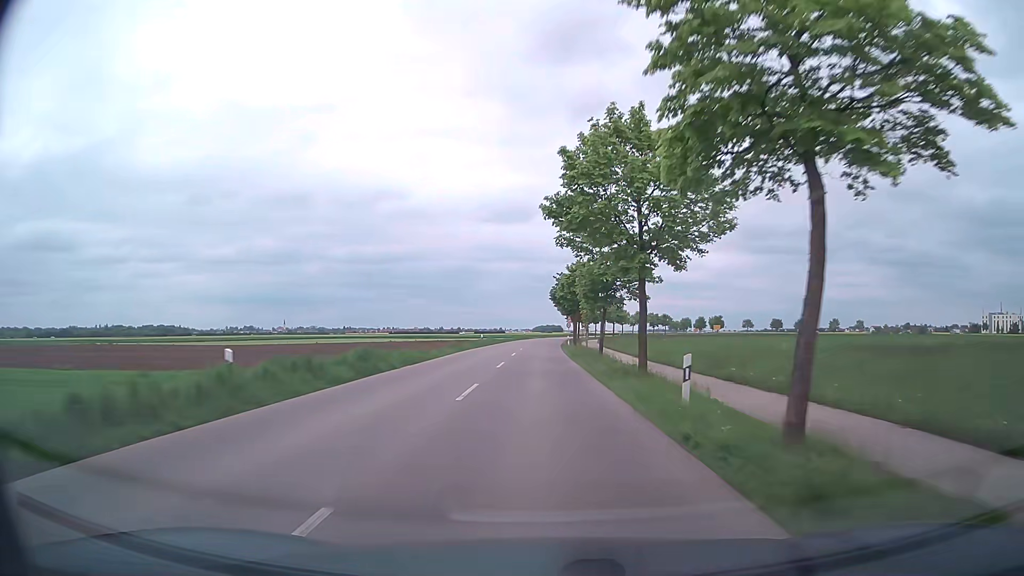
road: tertiary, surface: asphalt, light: Day
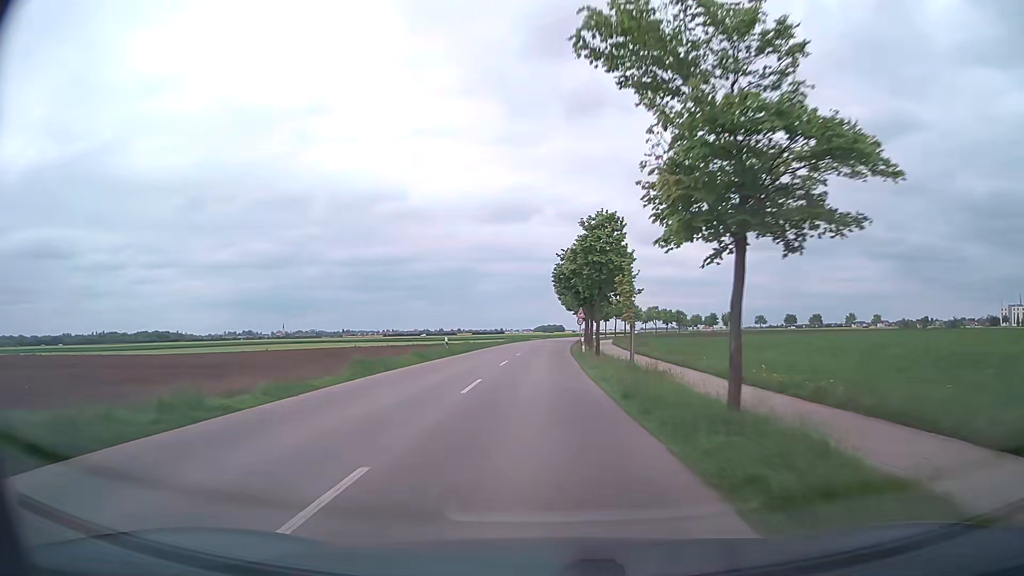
(0.0, +22.5) m; 0°
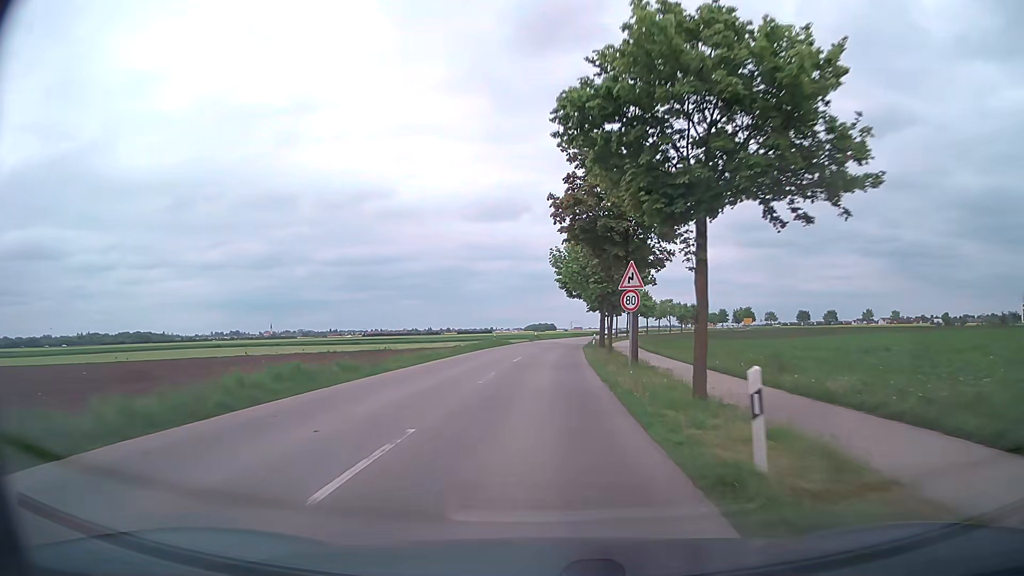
(+0.1, +33.6) m; +1°
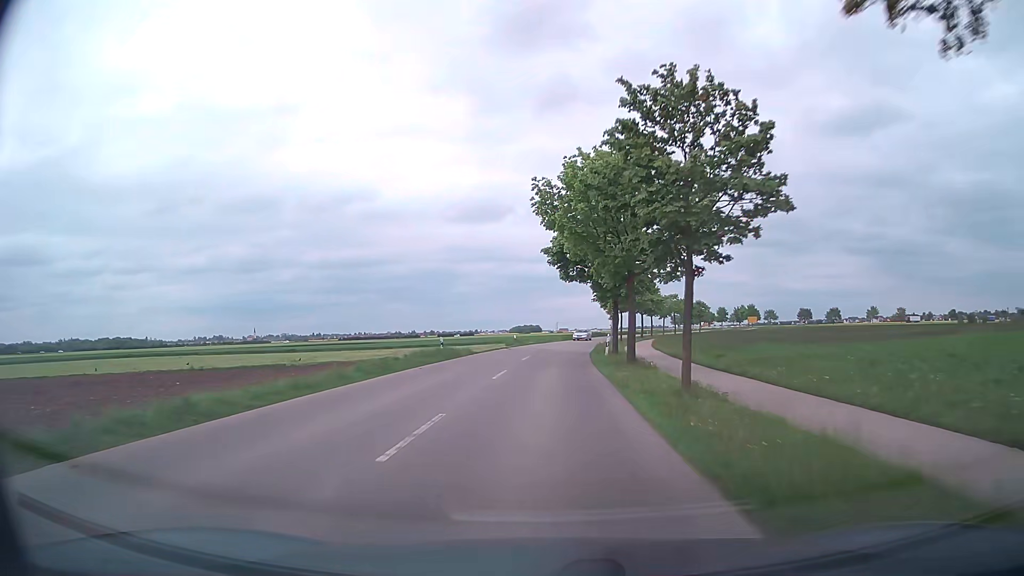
(+0.2, +22.2) m; +1°
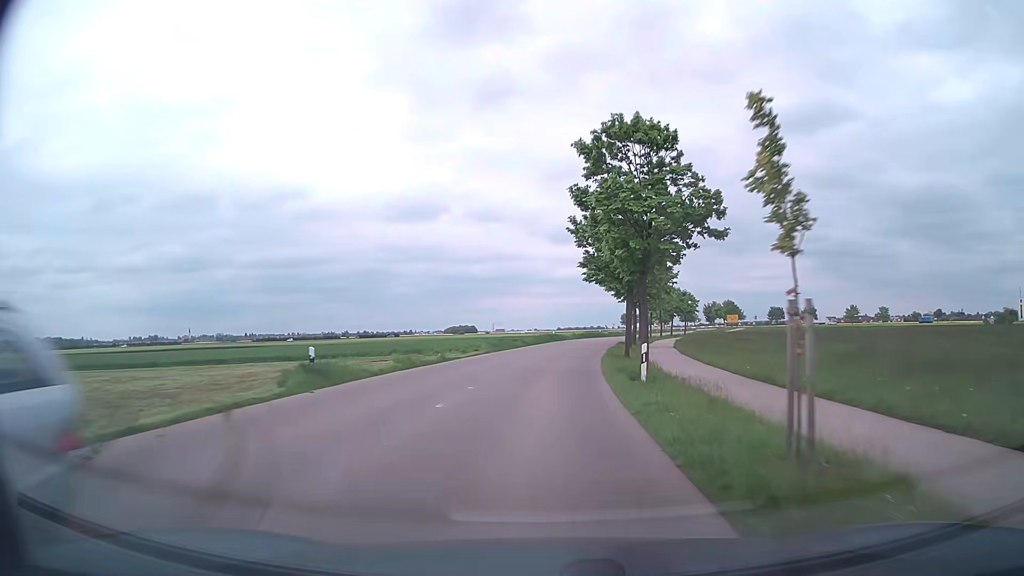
(+1.6, +43.0) m; +5°
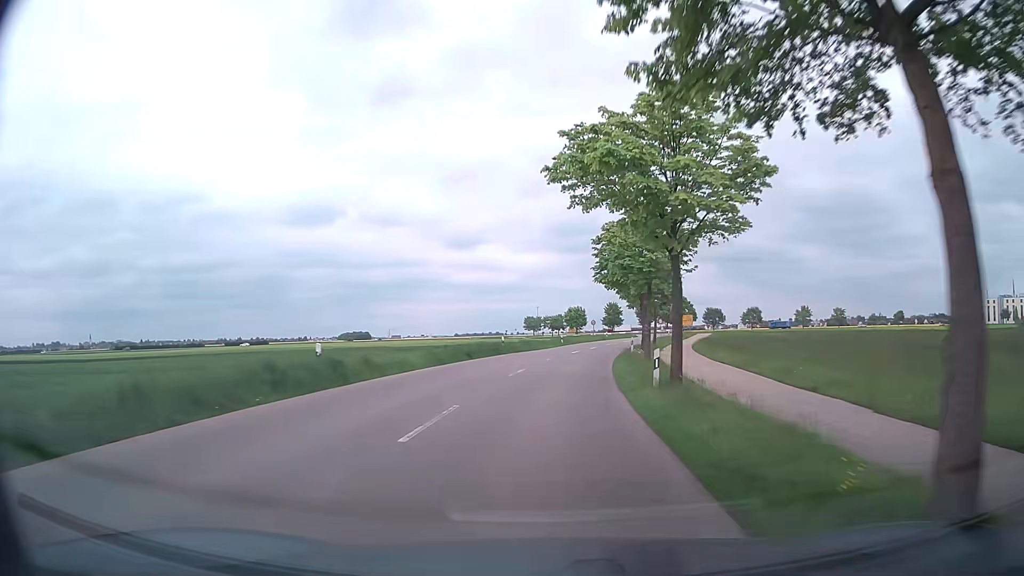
(+3.7, +51.1) m; +9°
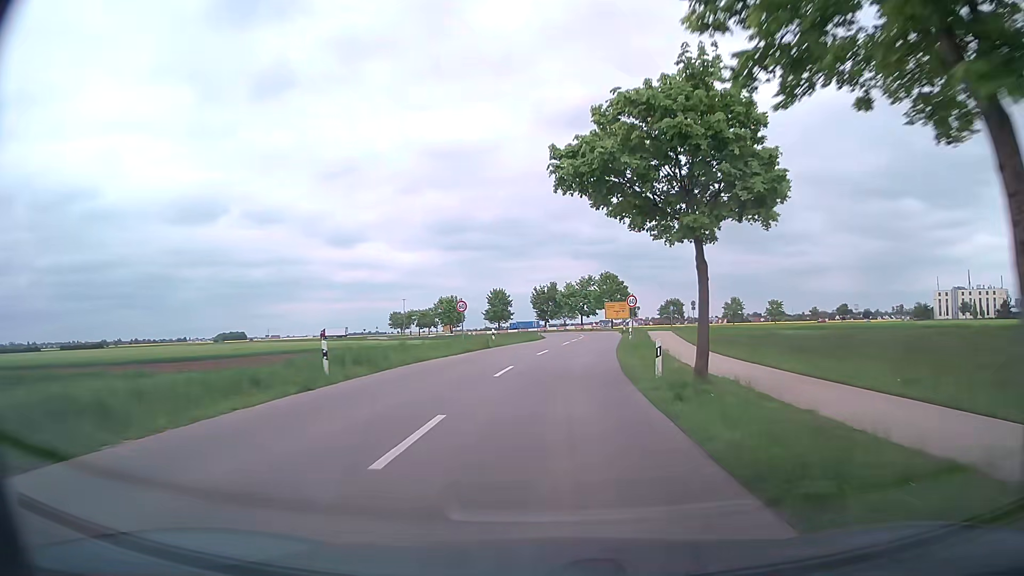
(+3.9, +49.2) m; +10°
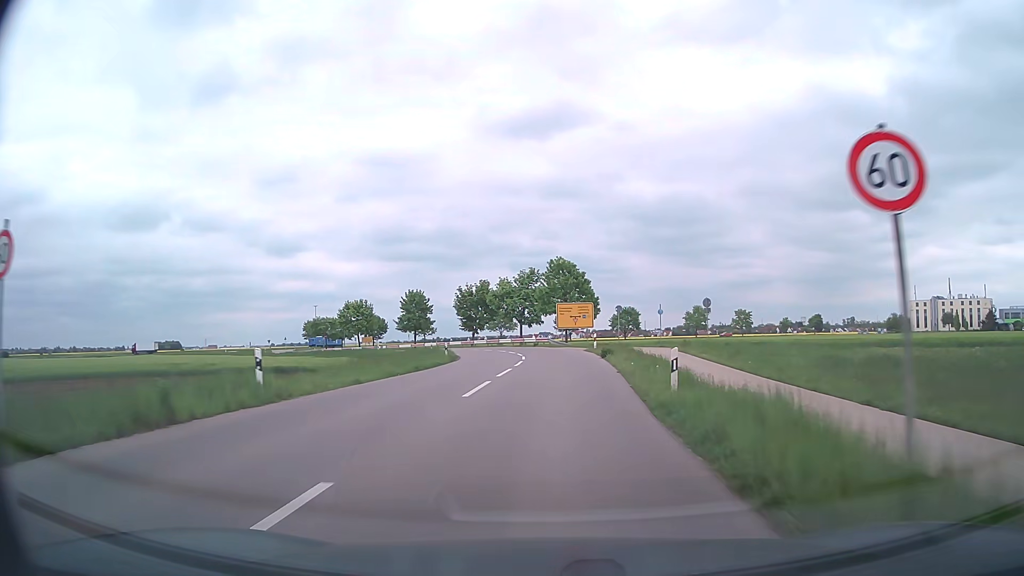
(+1.3, +28.2) m; +5°
(0, +10) (0, +20) (+1, +30) (0, +40) (-1, +50) (-3, +60) (-7, +69) (-11, +78) (-16, +87) (-22, +95) m
